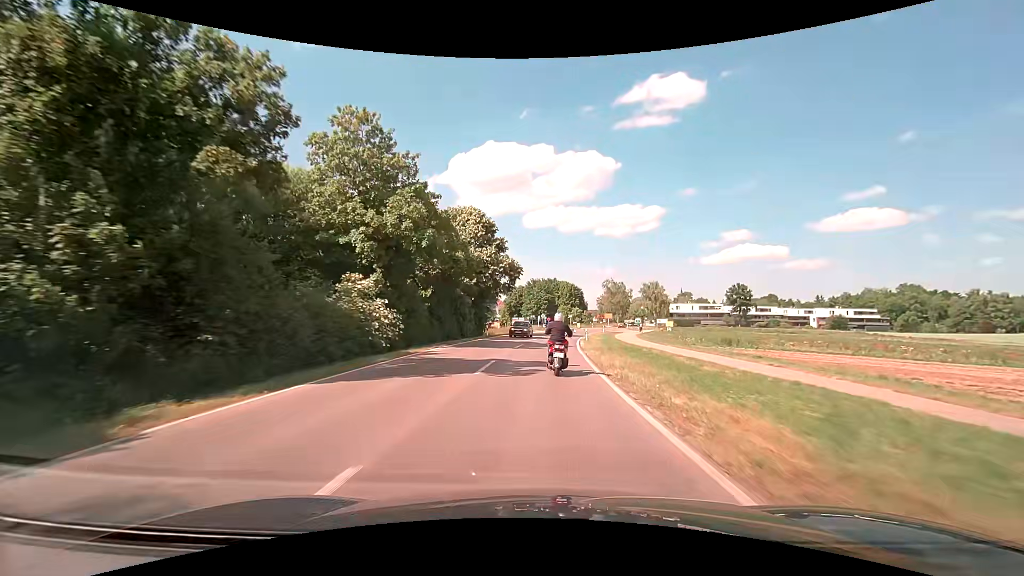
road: secondary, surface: asphalt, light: Day
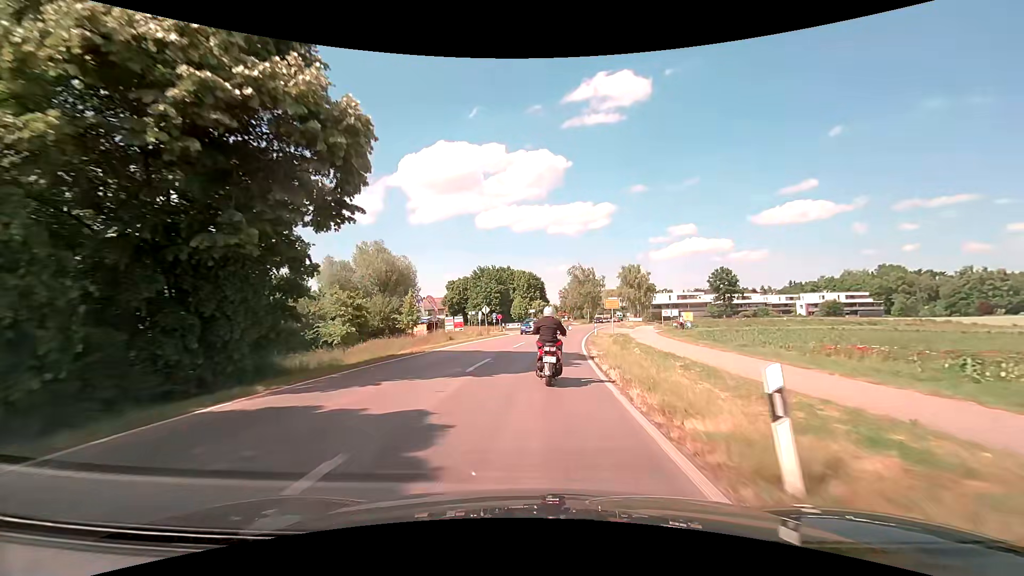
(+1.5, +37.3) m; +5°
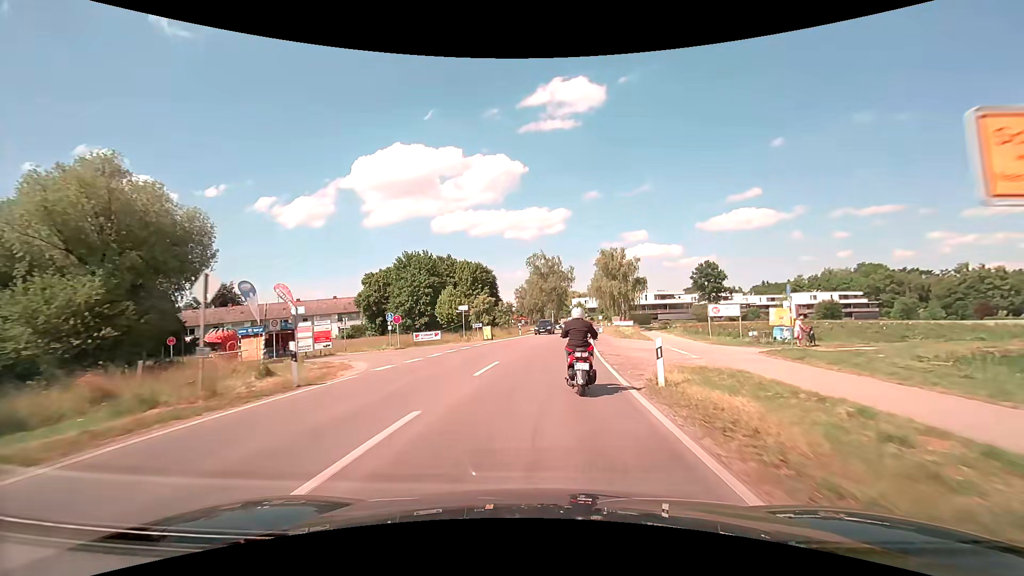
(+1.4, +34.0) m; +5°
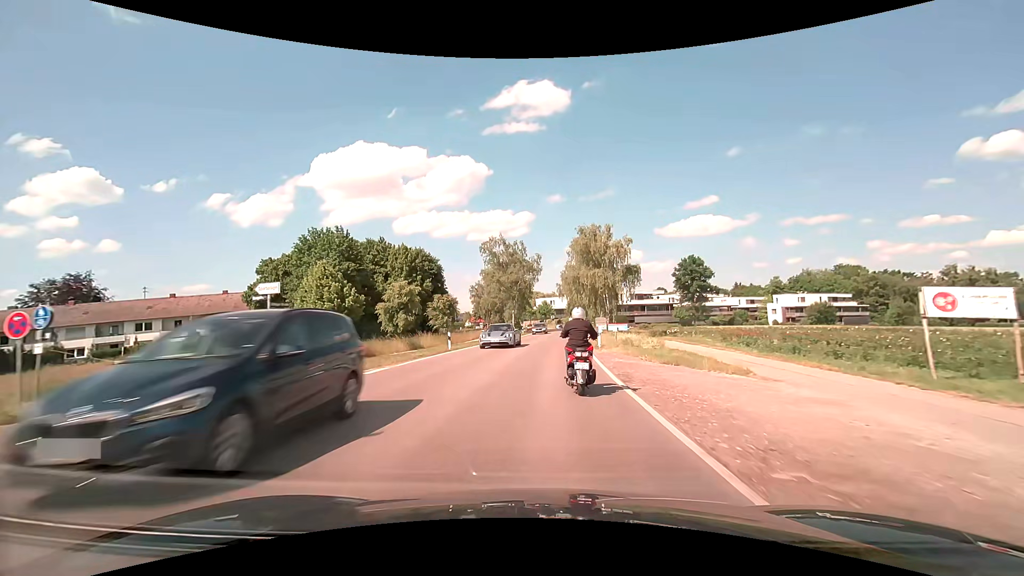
(+0.9, +23.6) m; +4°
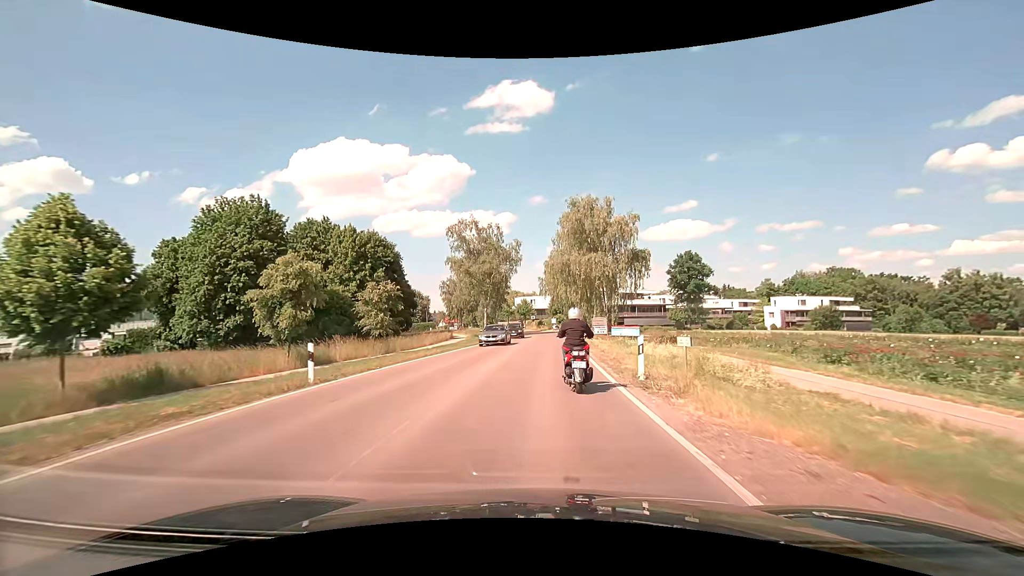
(+0.3, +15.3) m; +2°
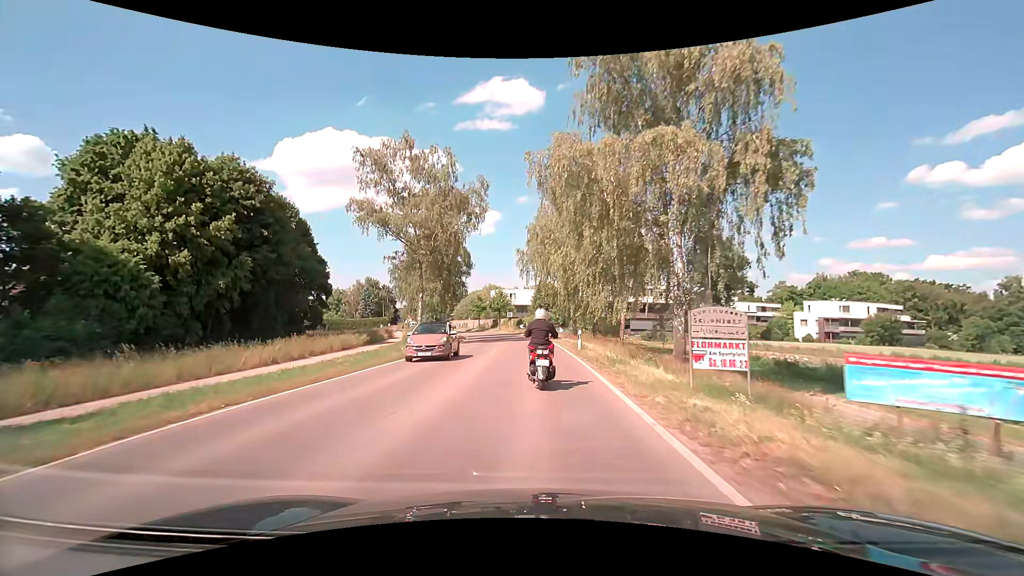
(+0.8, +29.7) m; +2°
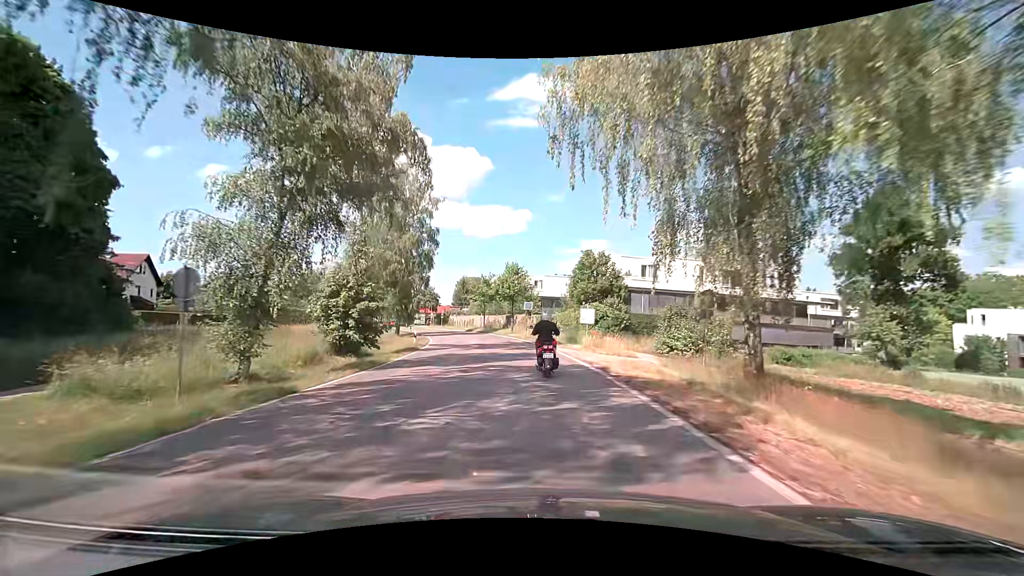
(-0.9, +35.4) m; -3°
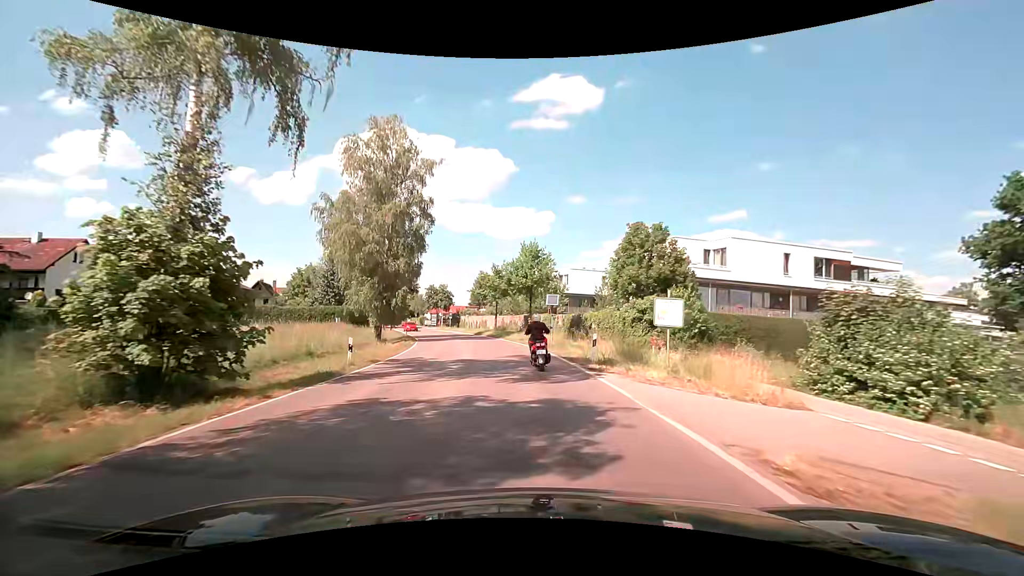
(-0.3, +13.6) m; -3°
(0, +10) (-1, +20) (-2, +30) (-4, +40) (-7, +49) (-10, +59) (-13, +68) (-16, +78) (-19, +87) (-23, +97) m
